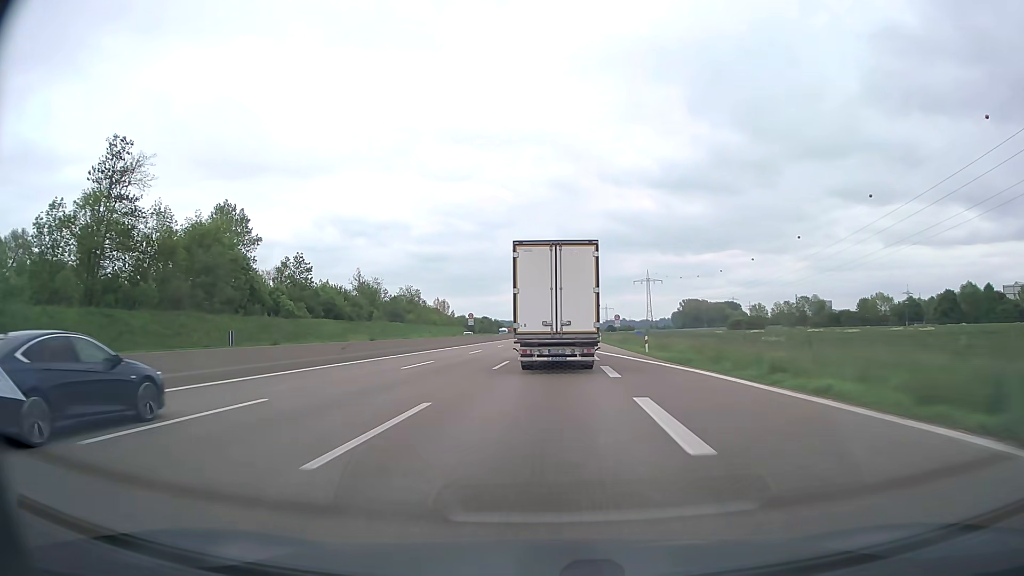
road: motorway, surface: asphalt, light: Day
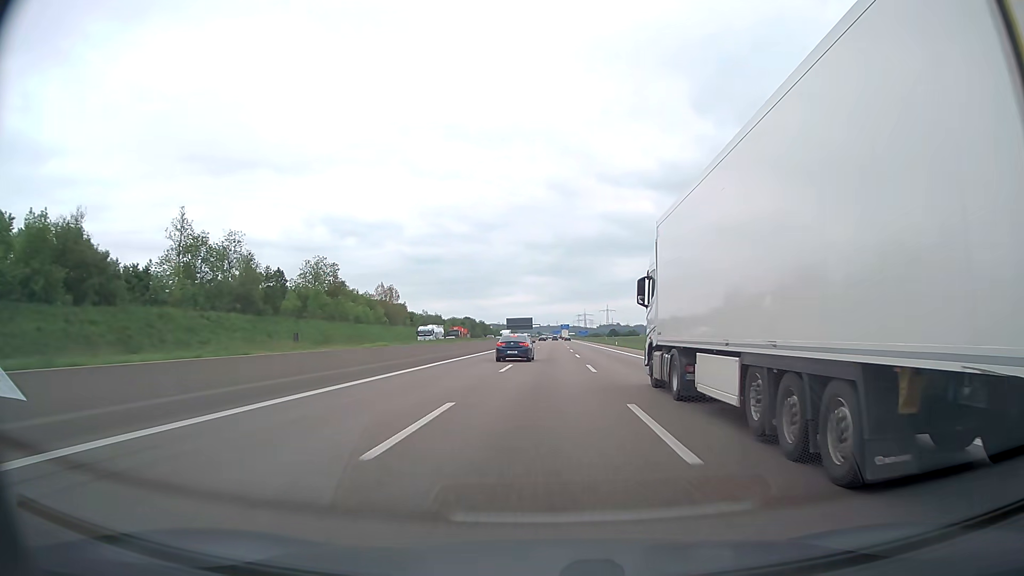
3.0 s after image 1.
(-1.6, +90.5) m; 0°
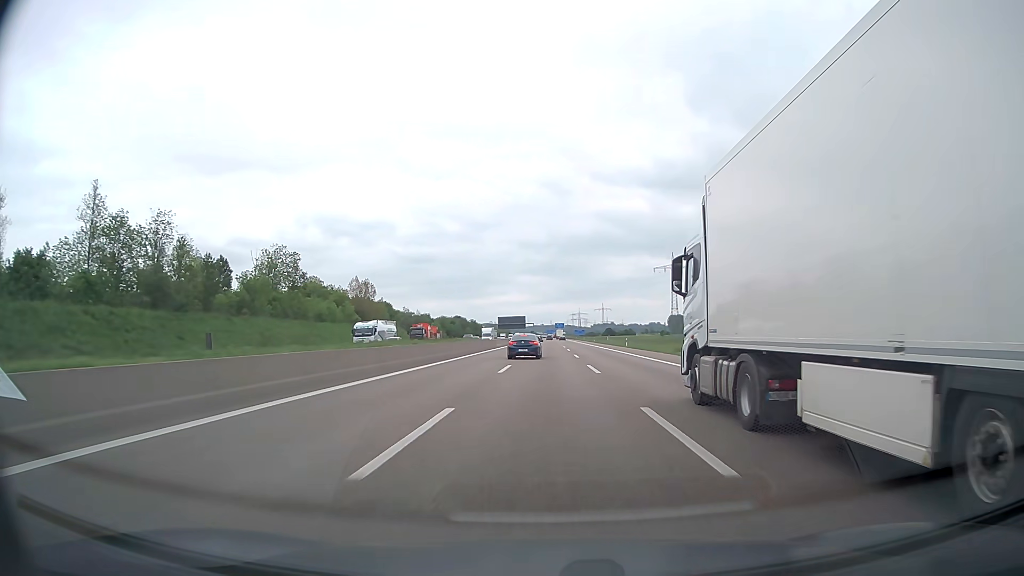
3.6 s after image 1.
(+0.1, +19.1) m; 0°
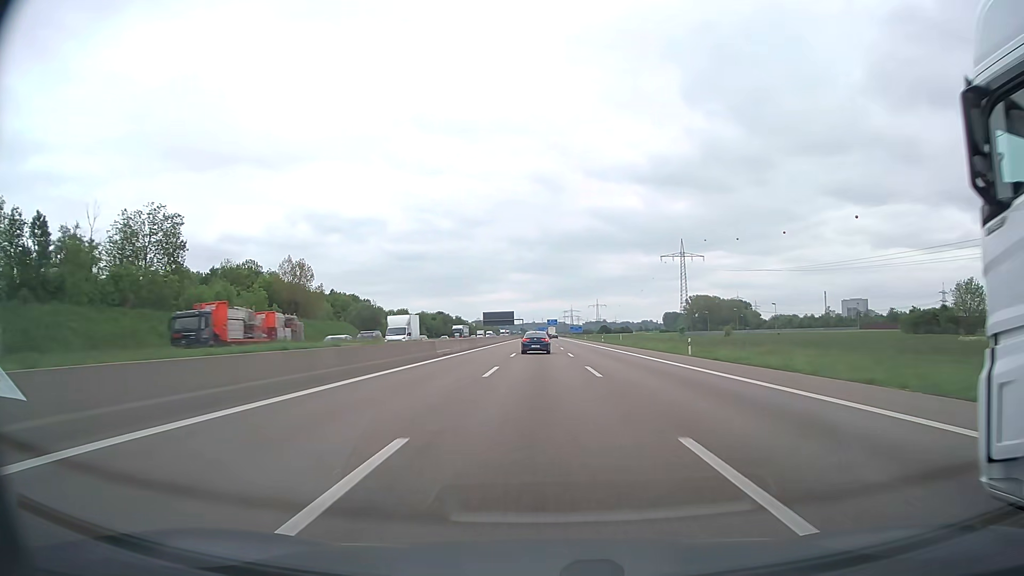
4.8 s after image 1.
(+0.4, +39.1) m; +1°
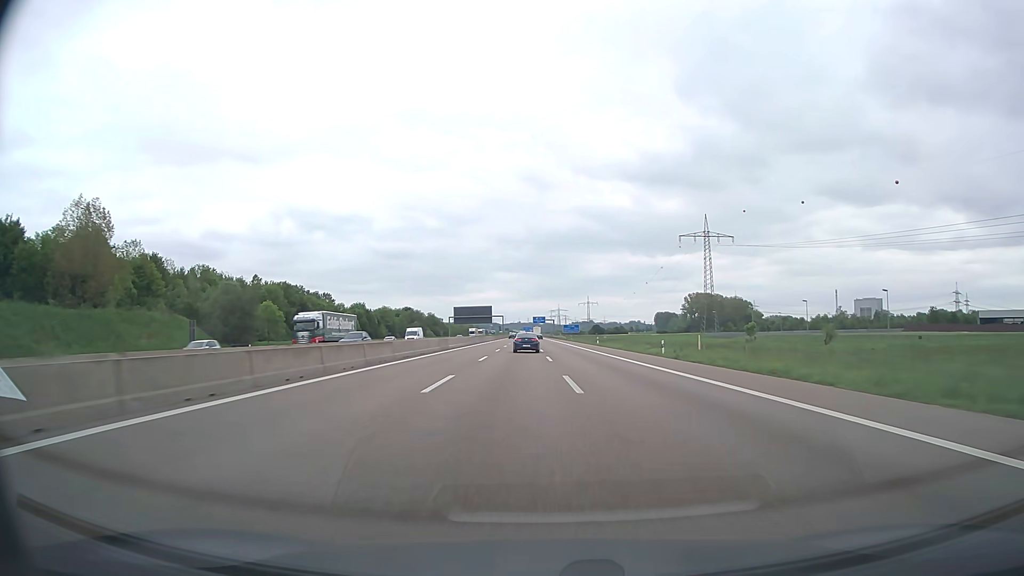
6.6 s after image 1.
(+0.4, +59.8) m; +1°
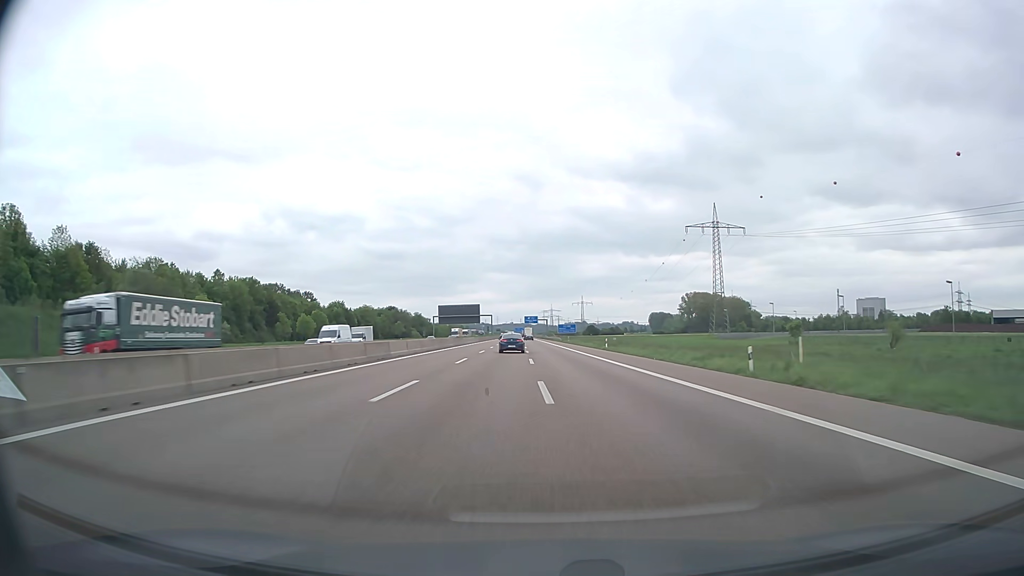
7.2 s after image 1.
(+0.1, +20.1) m; +1°
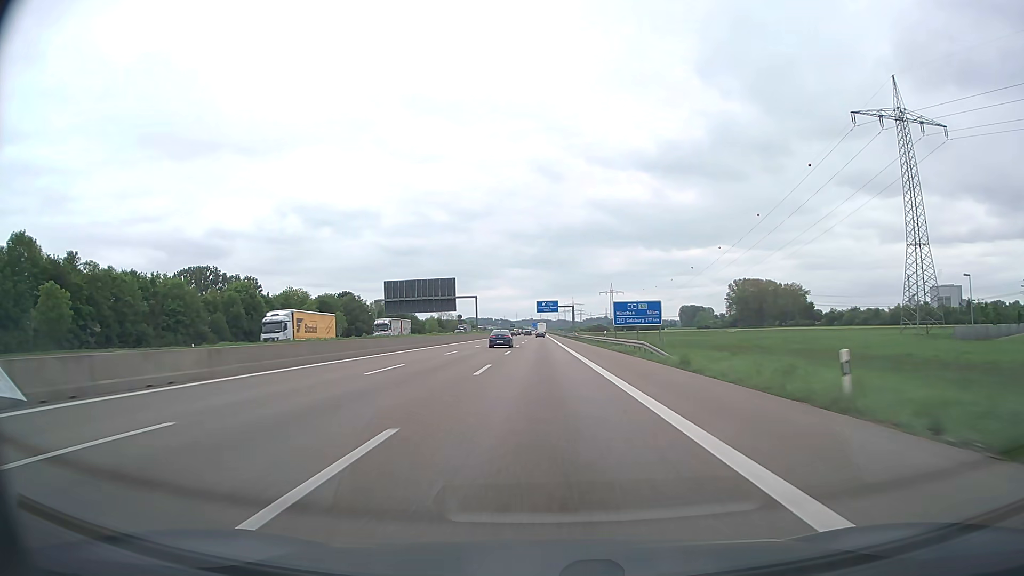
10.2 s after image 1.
(-0.6, +100.7) m; -2°
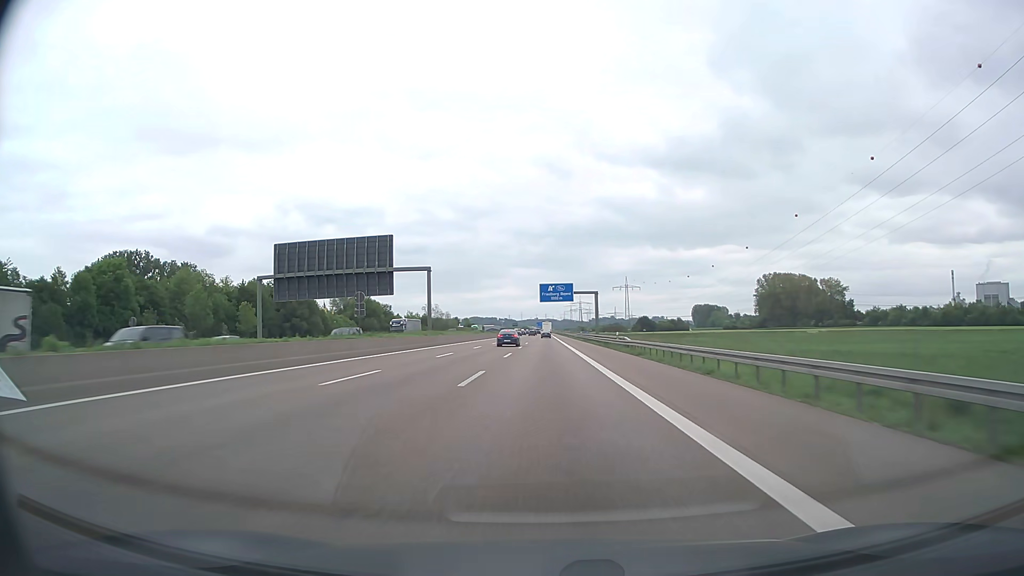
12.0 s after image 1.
(-0.3, +58.7) m; 0°
(0, +10) (0, +20) (0, +30) (0, +40) (0, +50) (0, +60) (0, +70) (0, +80) (0, +90) (0, +100) m
